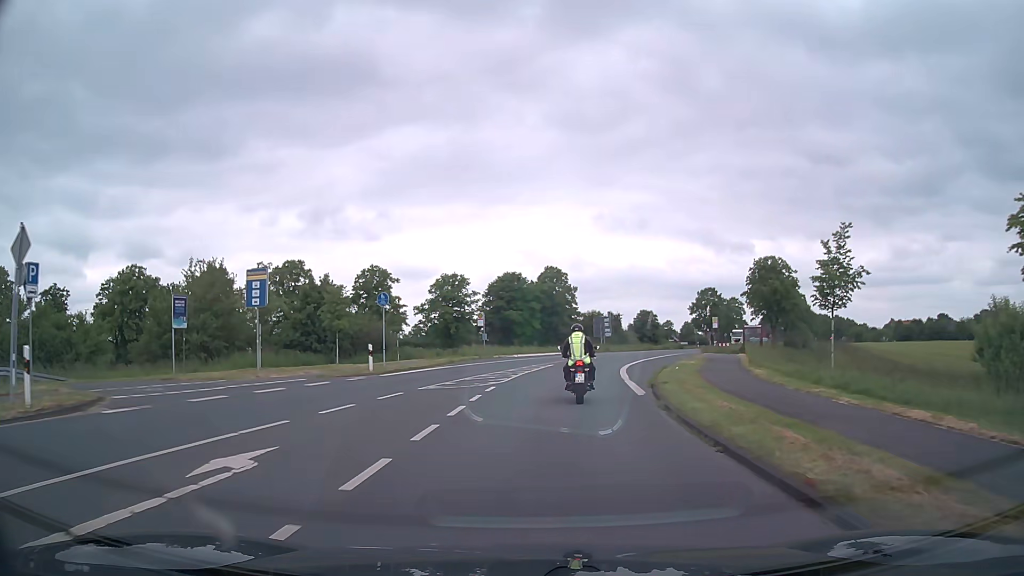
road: secondary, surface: asphalt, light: Day
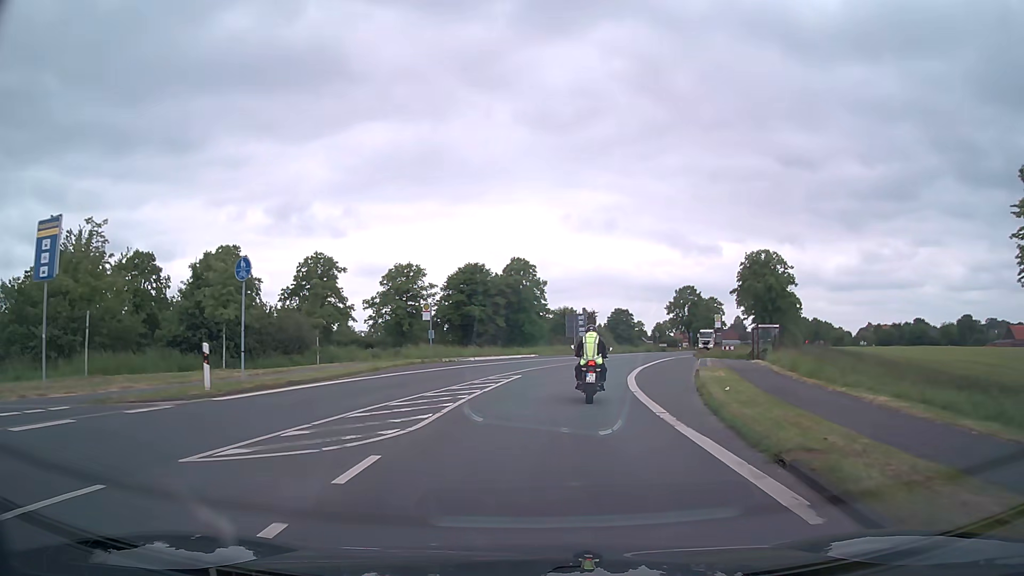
(+0.2, +11.9) m; +2°
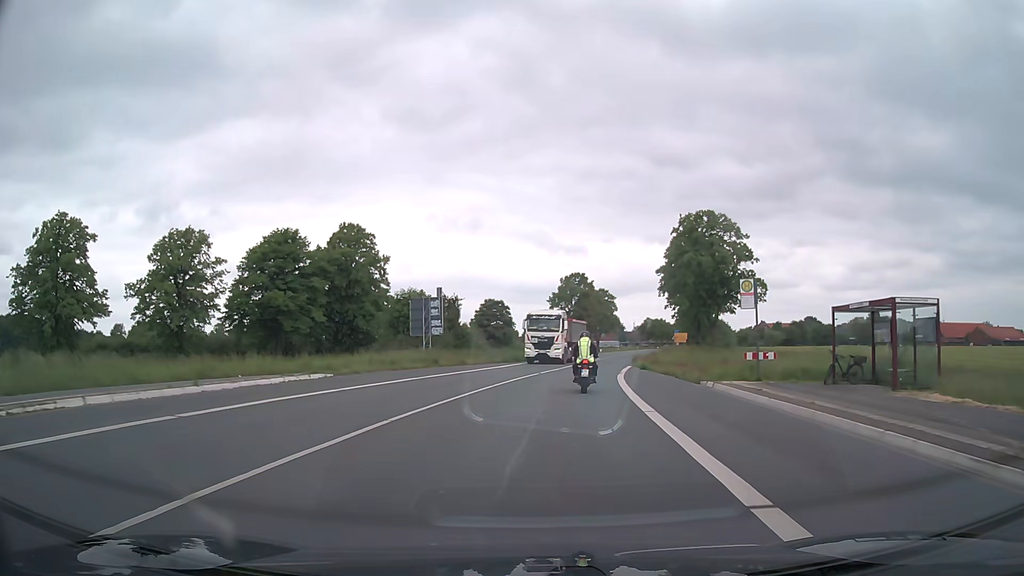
(+3.1, +31.5) m; +12°
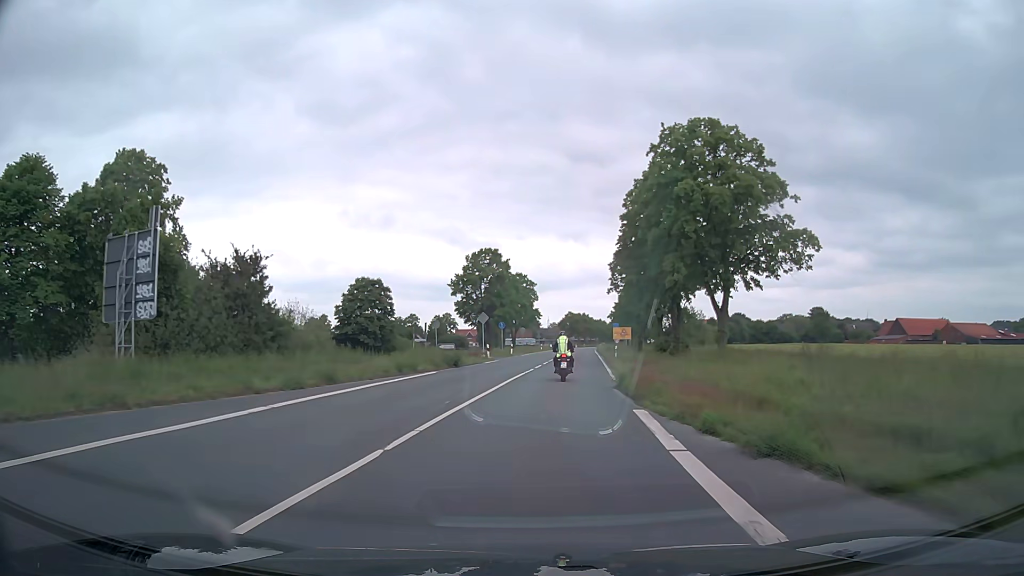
(+2.2, +29.3) m; +7°
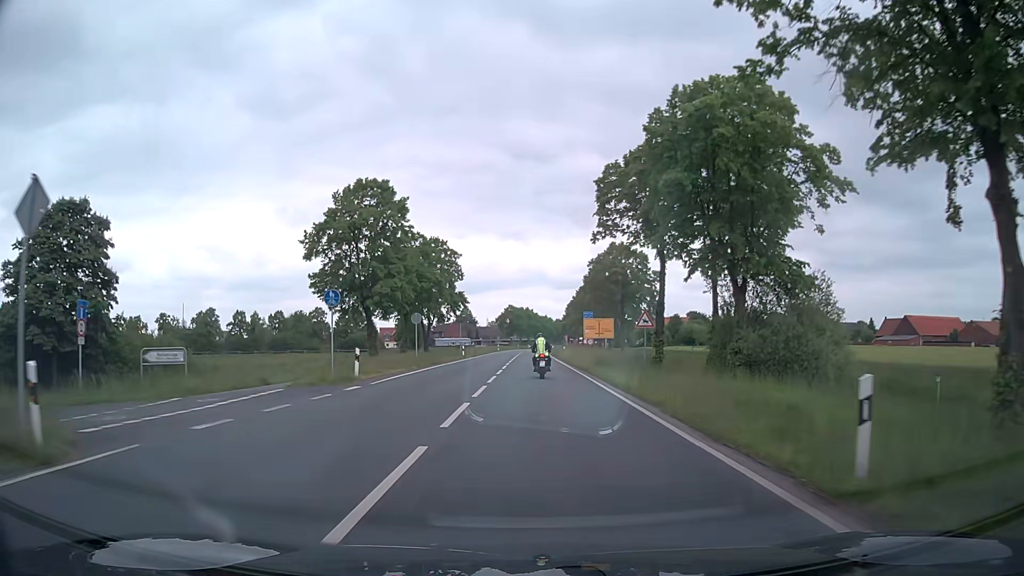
(+2.2, +41.1) m; +5°
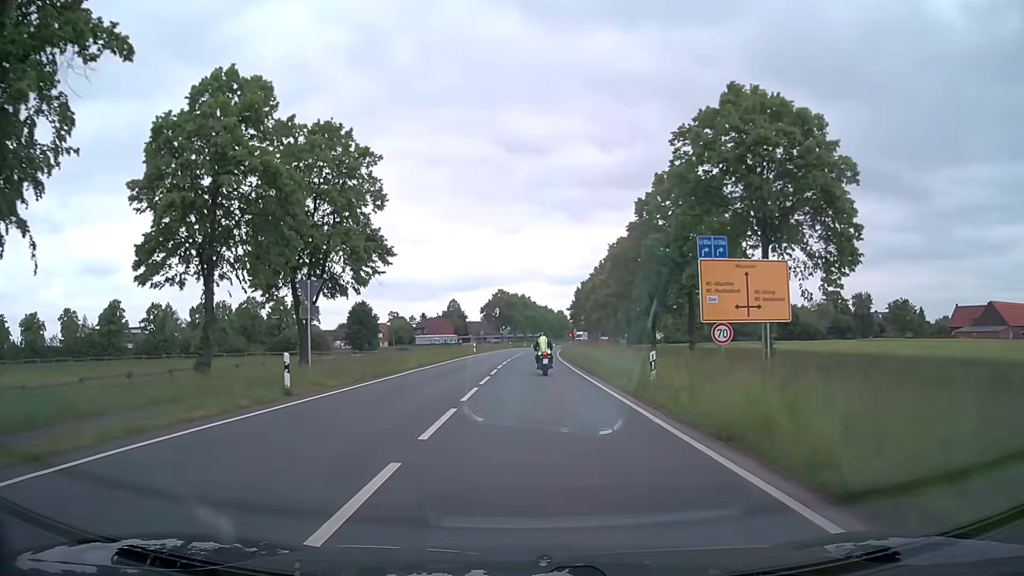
(+0.1, +43.1) m; 0°
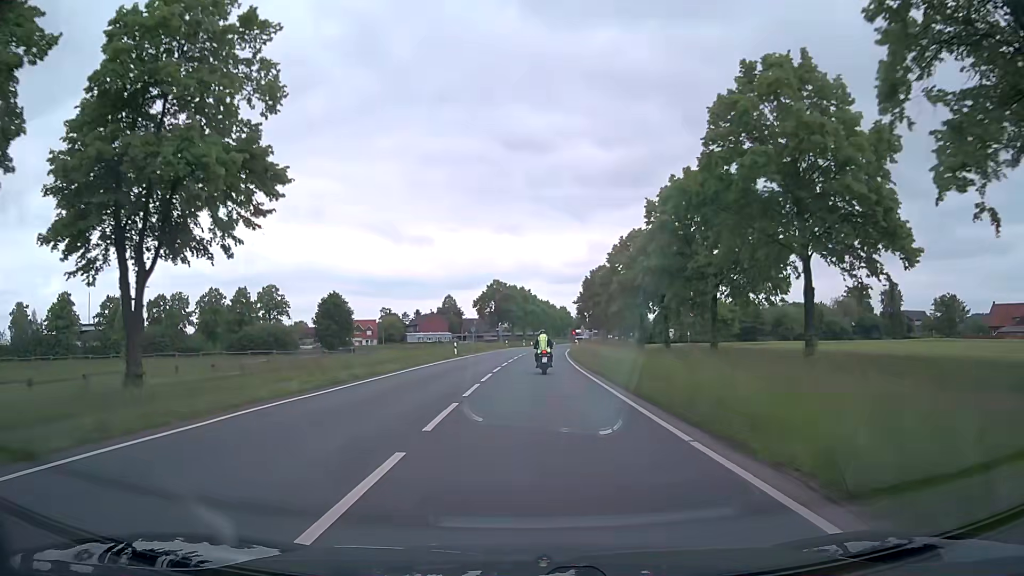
(0.0, +17.4) m; 0°
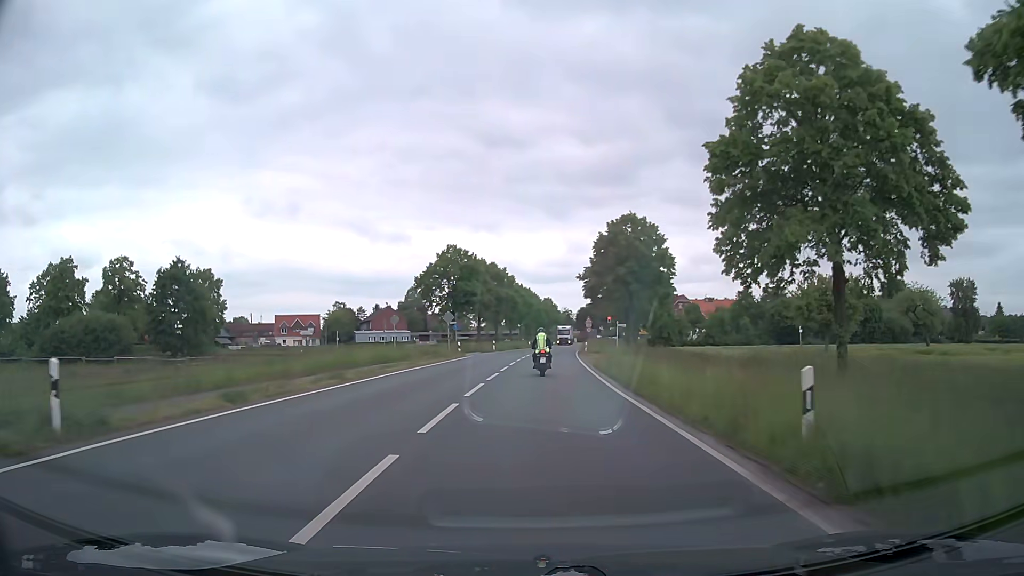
(+0.4, +42.1) m; +2°
(0, +10) (0, +20) (+1, +30) (+1, +40) (+2, +50) (+3, +60) (+4, +70) (+5, +80) (+6, +90) (+7, +100) m
